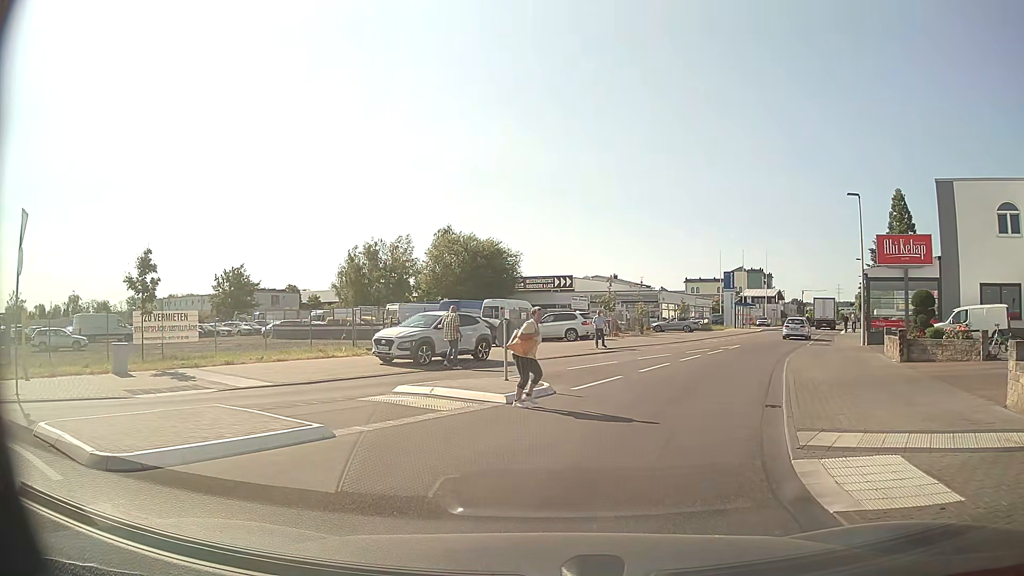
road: tertiary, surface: asphalt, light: Day
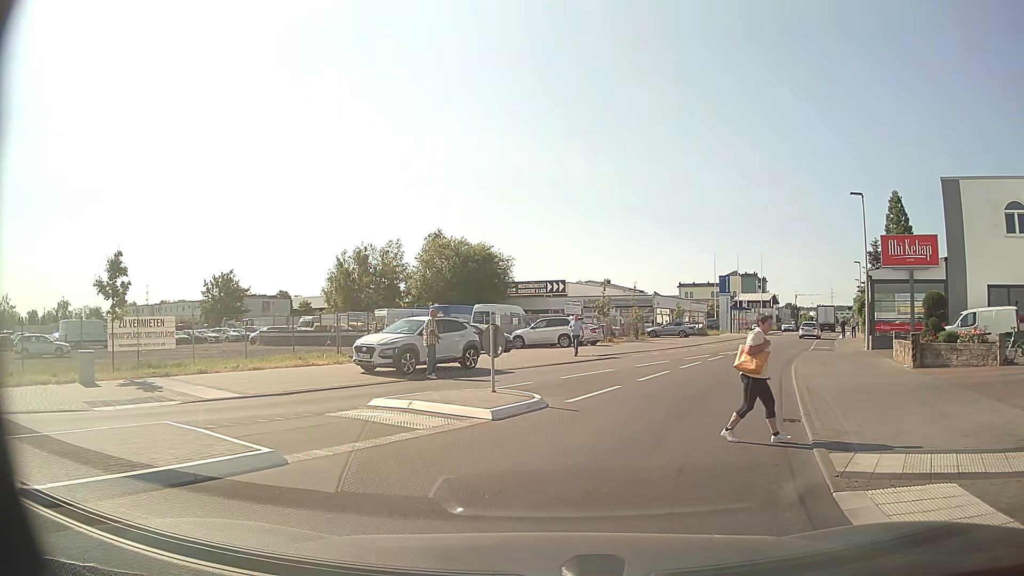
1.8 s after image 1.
(0.0, +1.2) m; 0°
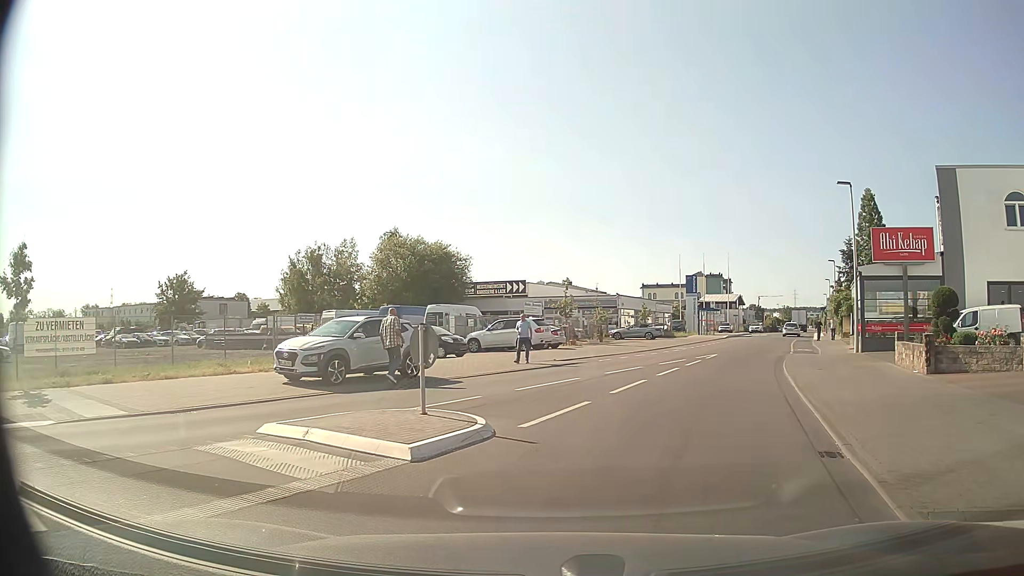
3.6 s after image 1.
(+0.1, +3.3) m; +2°
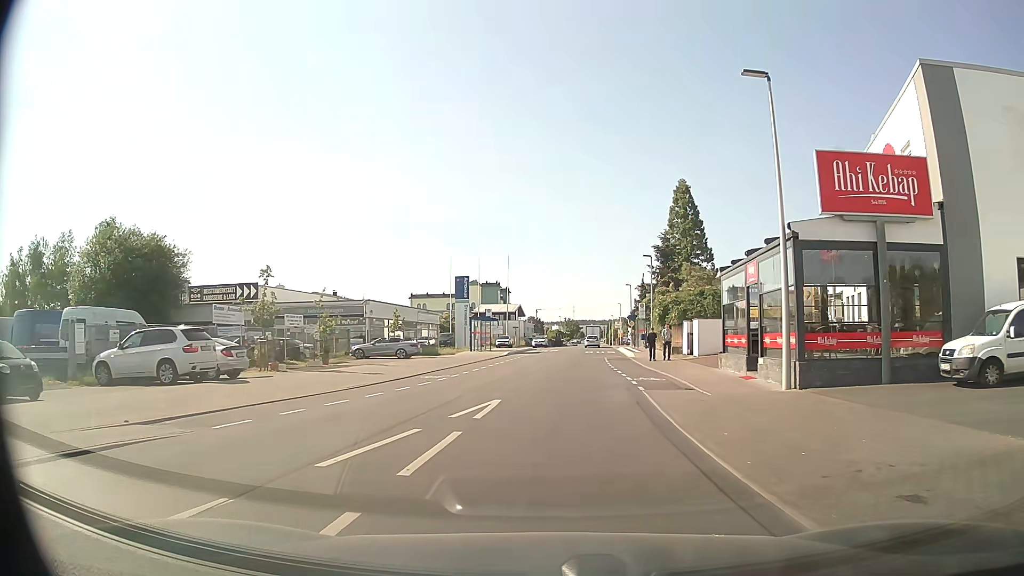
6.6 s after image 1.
(+3.7, +15.7) m; +21°
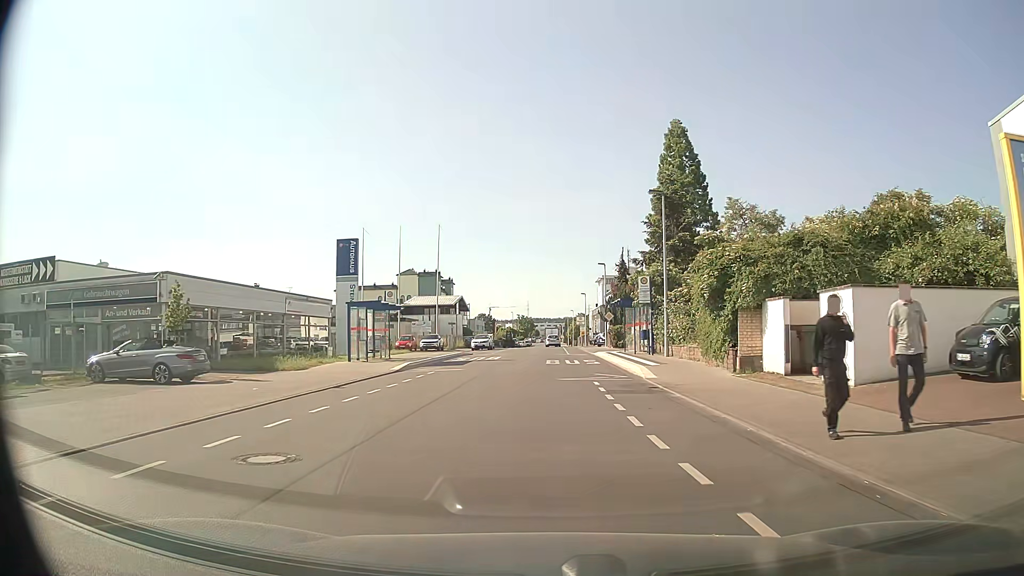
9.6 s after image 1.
(+1.0, +23.8) m; +4°
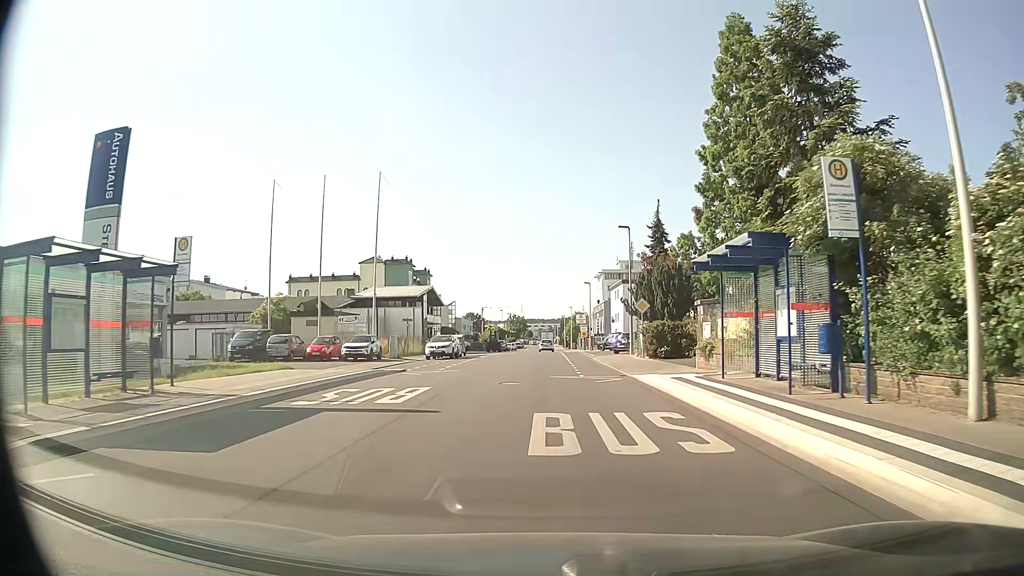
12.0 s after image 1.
(+0.1, +22.8) m; 0°
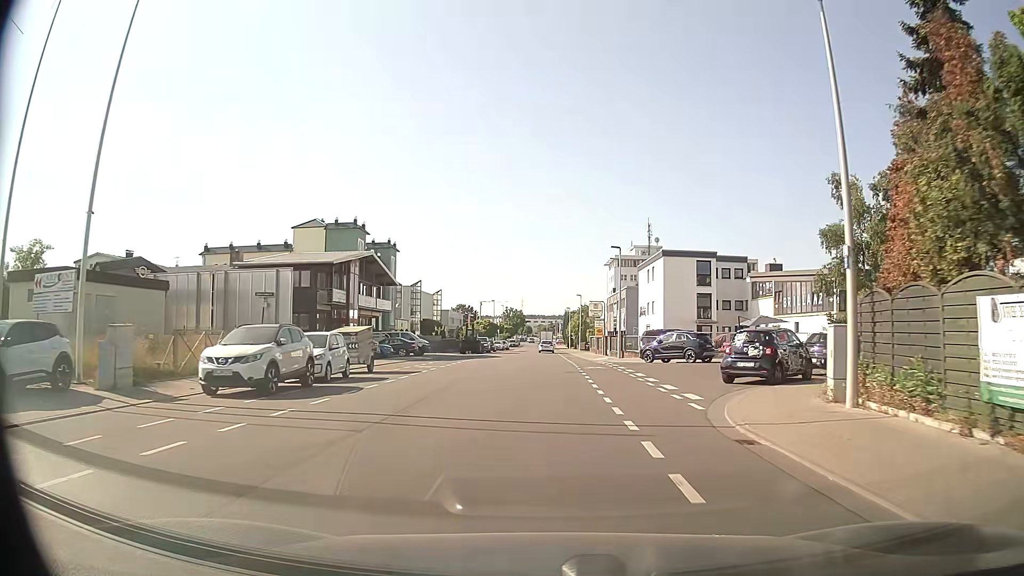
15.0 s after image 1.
(+0.1, +30.1) m; 0°
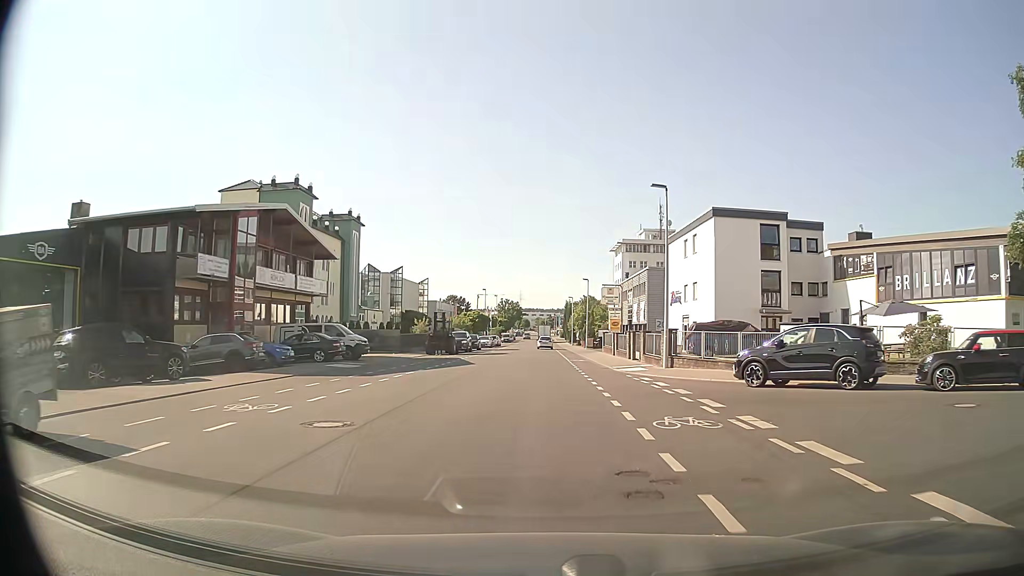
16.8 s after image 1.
(0.0, +18.6) m; 0°
(0, +10) (0, +20) (0, +30) (+1, +40) (+2, +50) (+1, +60) (0, +70) (0, +80) (0, +90) (0, +100) m
